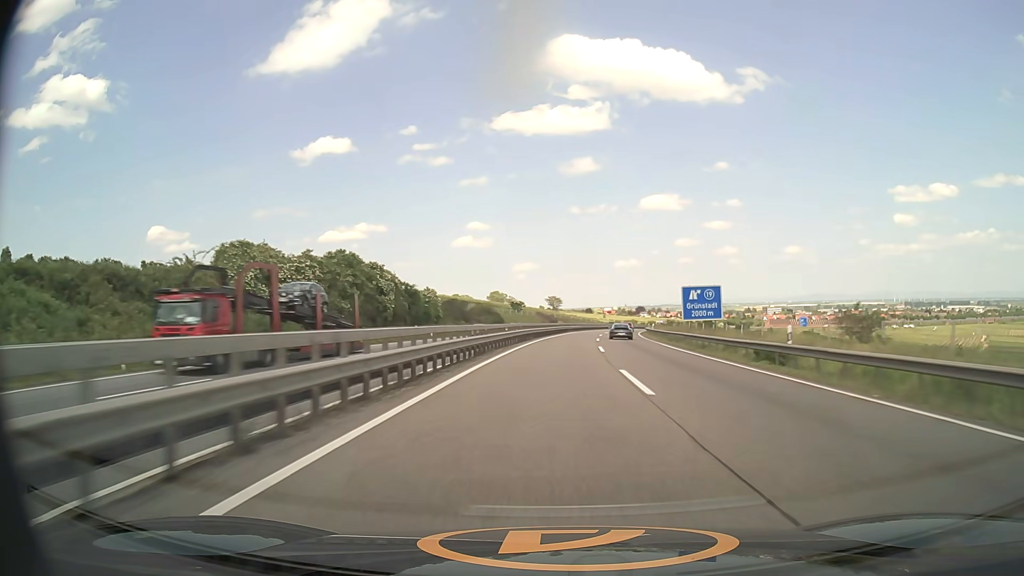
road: motorway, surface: asphalt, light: Day
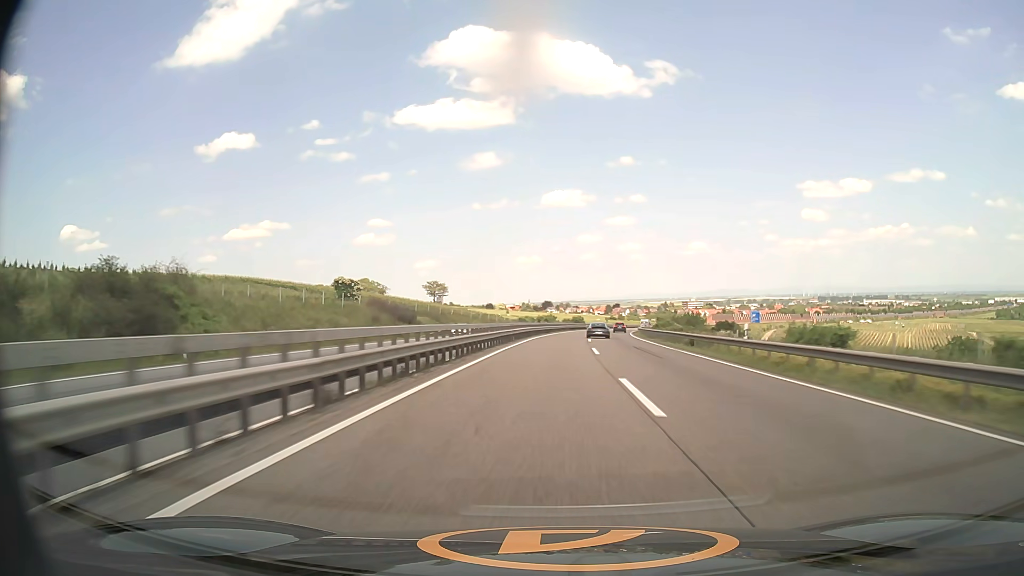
(+6.2, +92.7) m; +8°
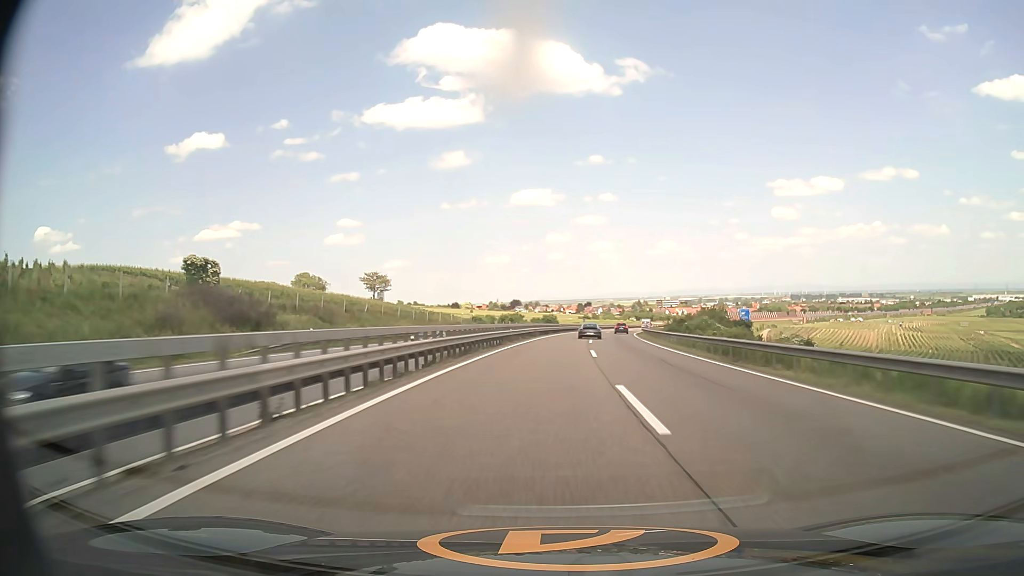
(+0.9, +37.1) m; +3°
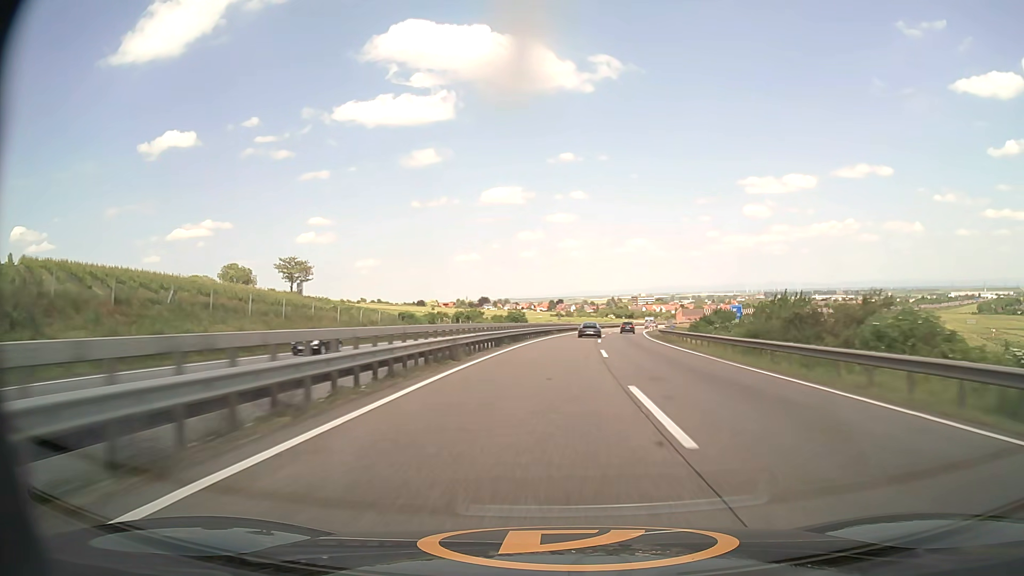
(+0.8, +36.9) m; +2°
(0, +10) (0, +20) (+1, +30) (+1, +40) (+2, +50) (+3, +60) (+4, +70) (+5, +80) (+6, +90) (+8, +100) m
